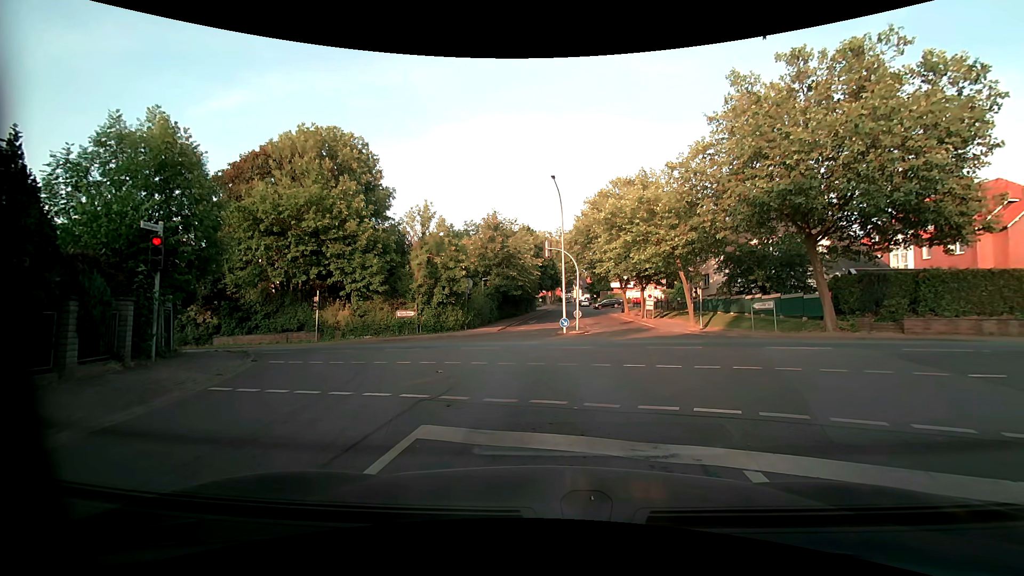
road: residential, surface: asphalt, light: Day
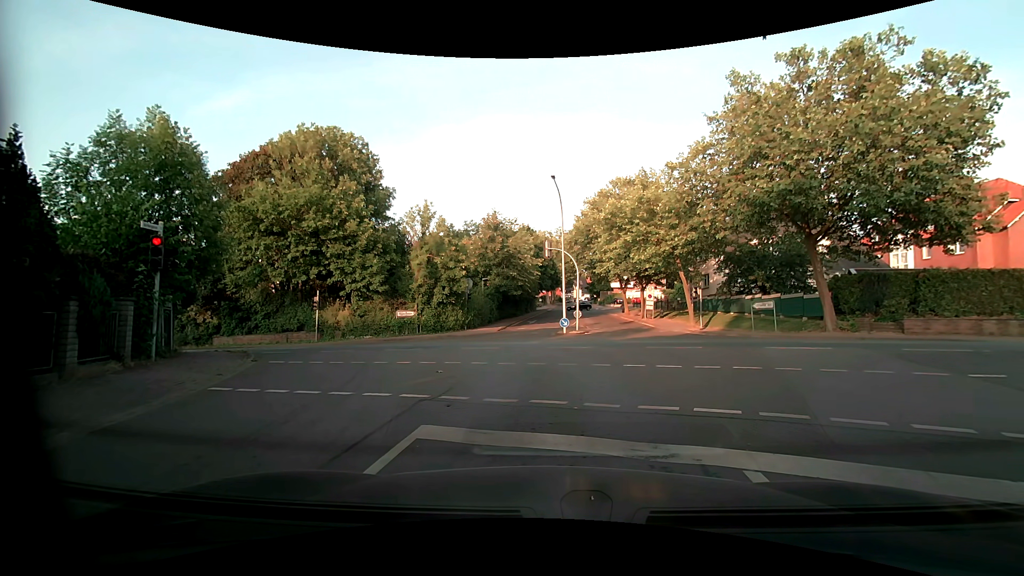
(0.0, 0.0) m; 0°
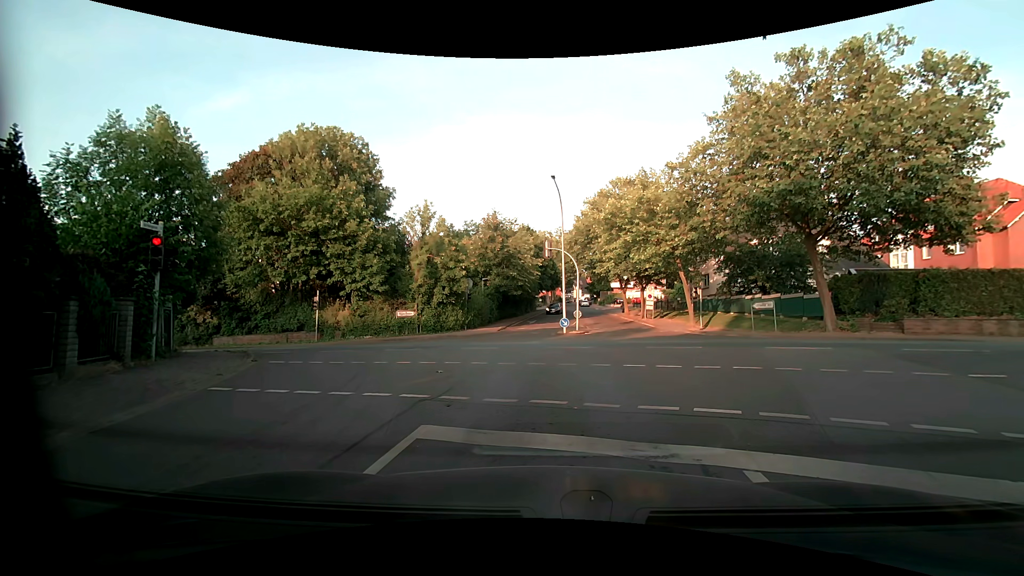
(0.0, 0.0) m; 0°
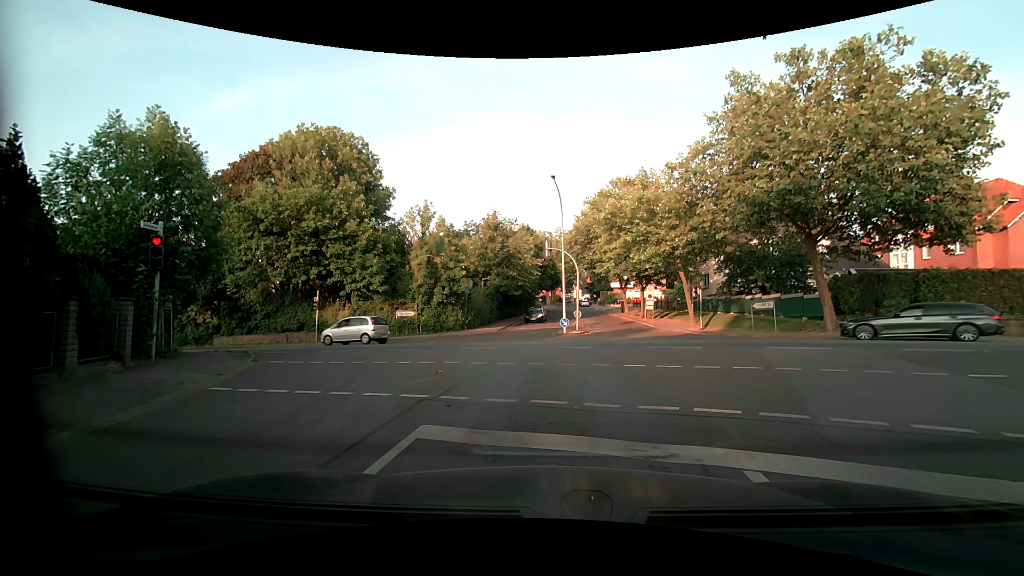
(0.0, 0.0) m; 0°
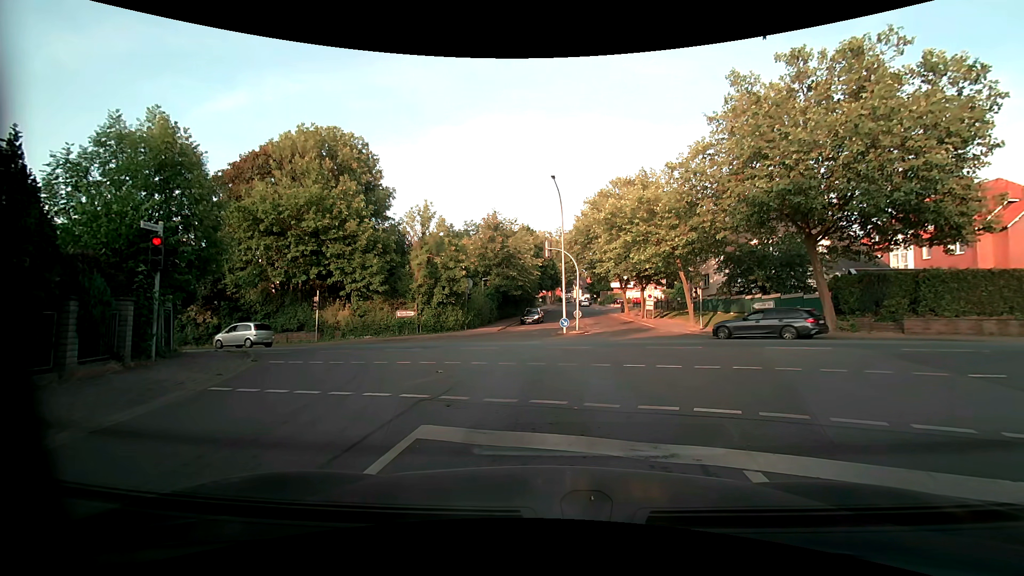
(0.0, 0.0) m; 0°
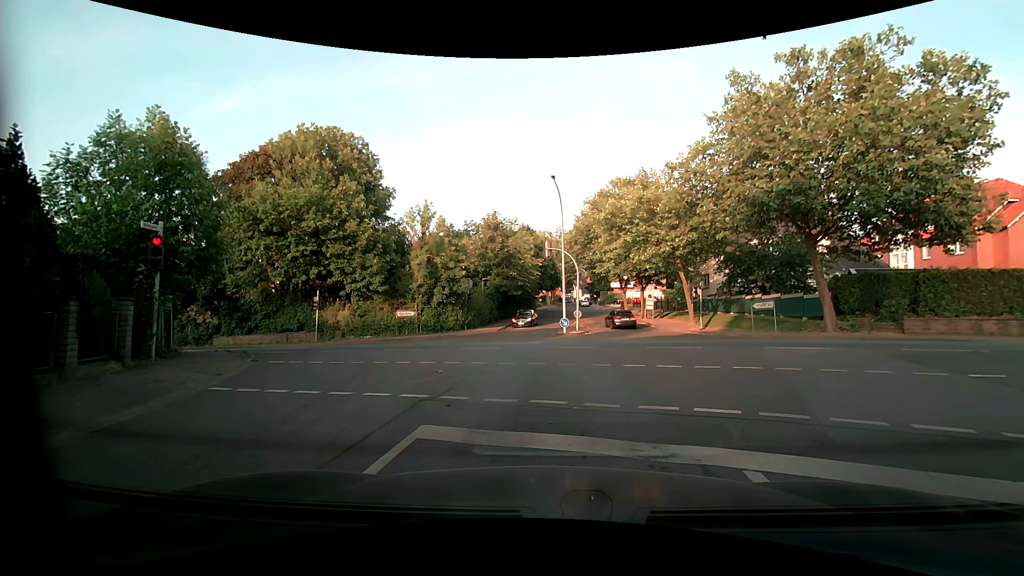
(0.0, 0.0) m; 0°
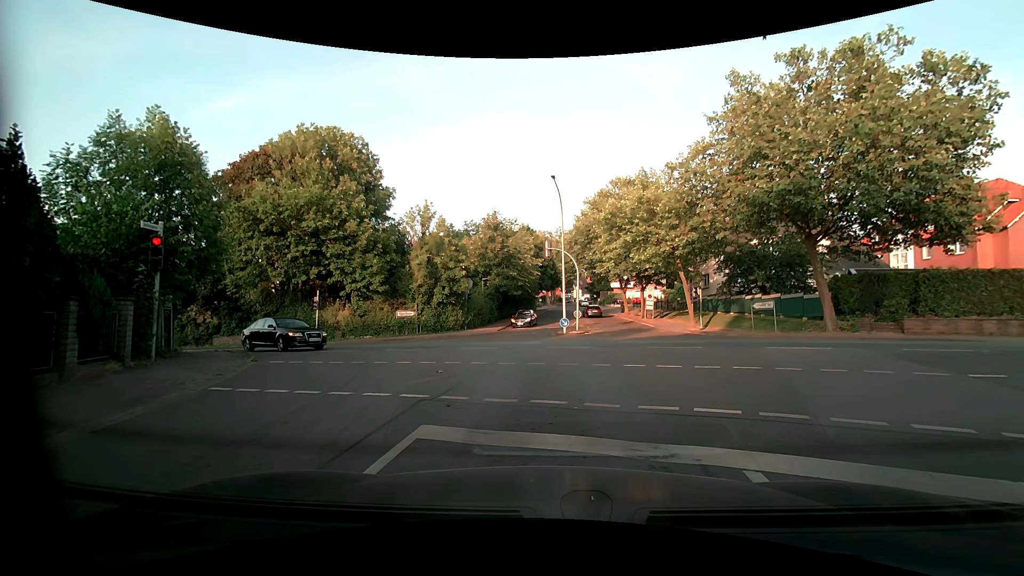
(0.0, 0.0) m; 0°
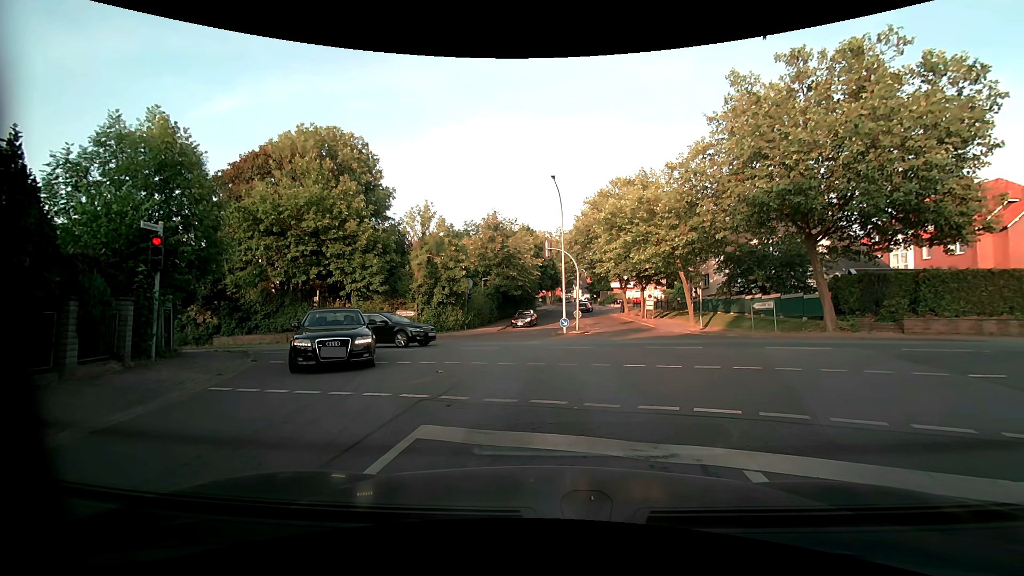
(0.0, 0.0) m; 0°
